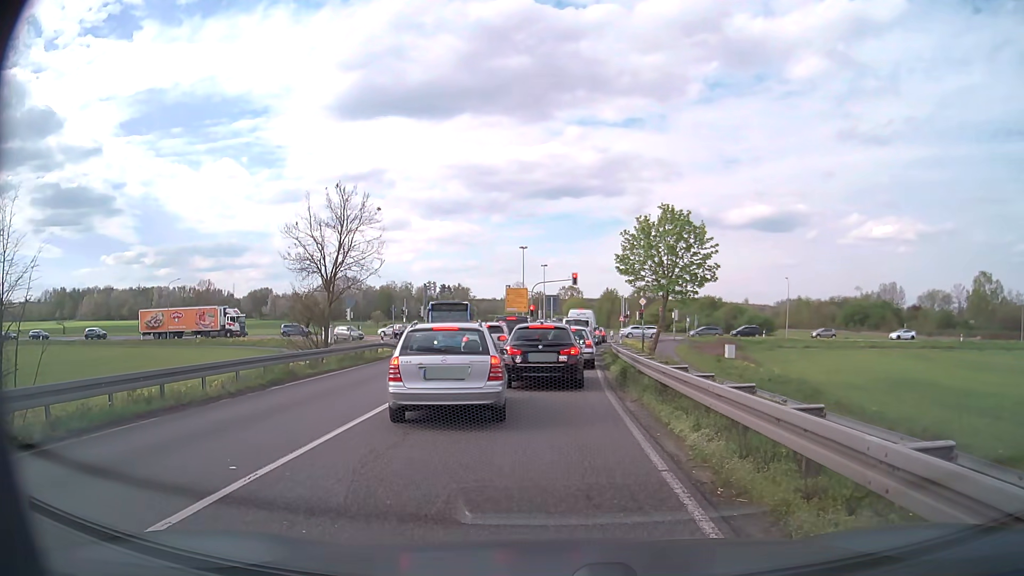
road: primary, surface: asphalt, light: Day
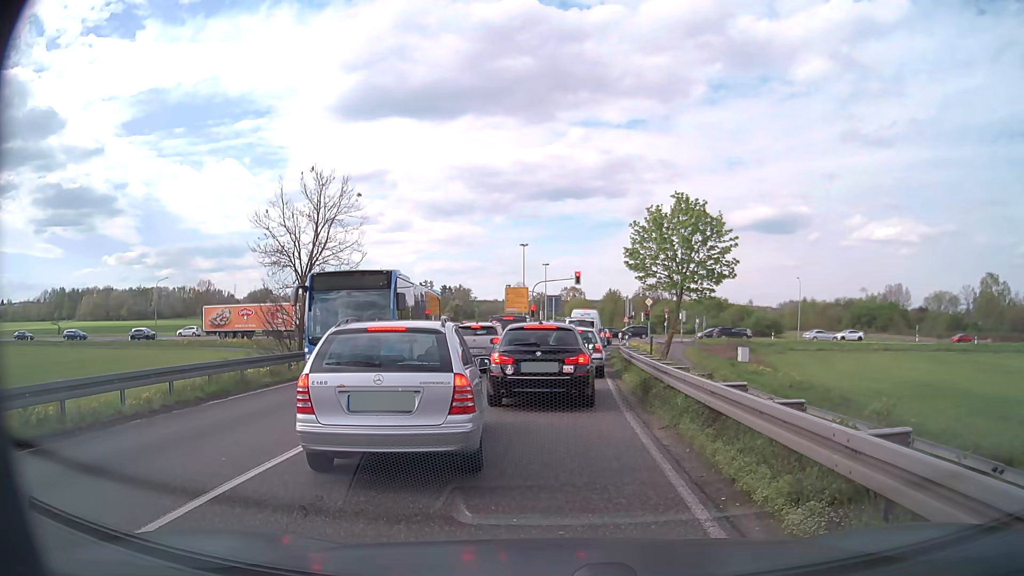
(0.0, +3.3) m; -1°
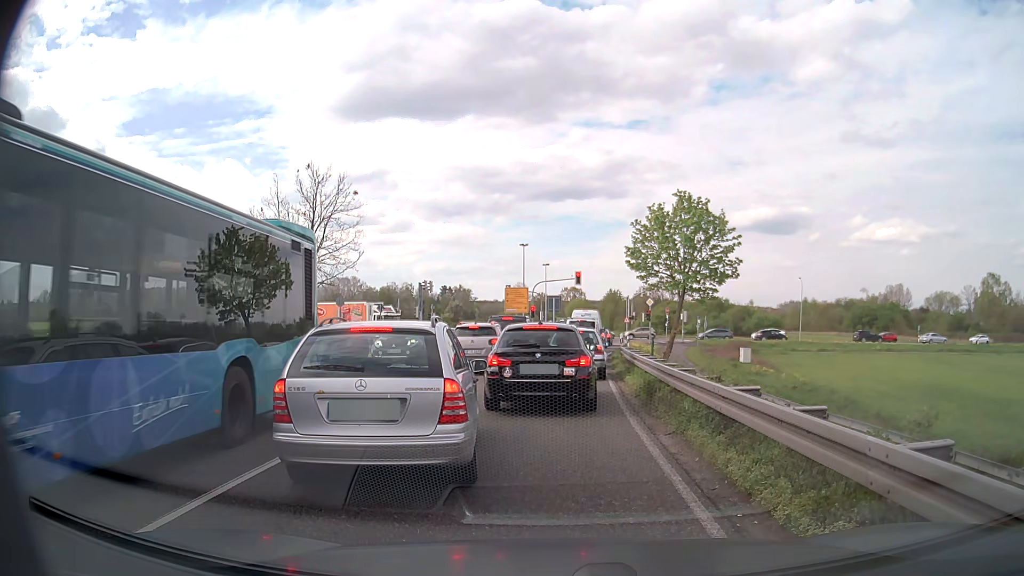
(0.0, +0.5) m; 0°
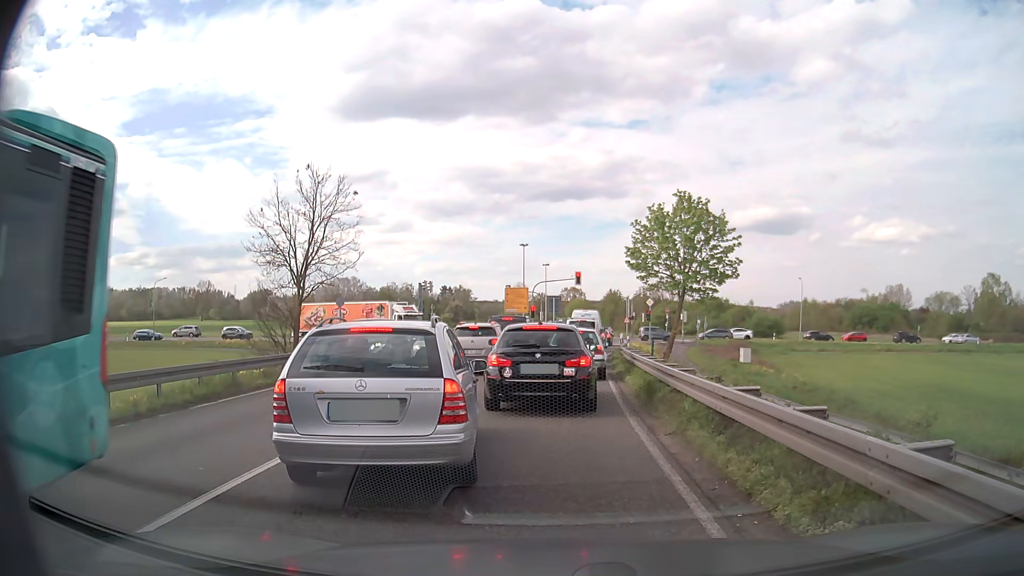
(0.0, 0.0) m; 0°
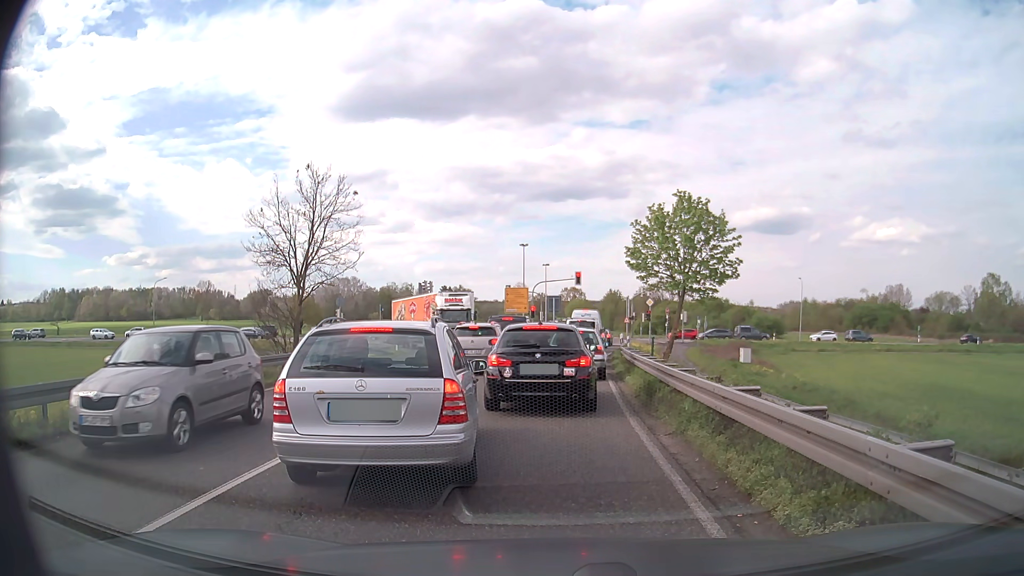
(0.0, 0.0) m; 0°
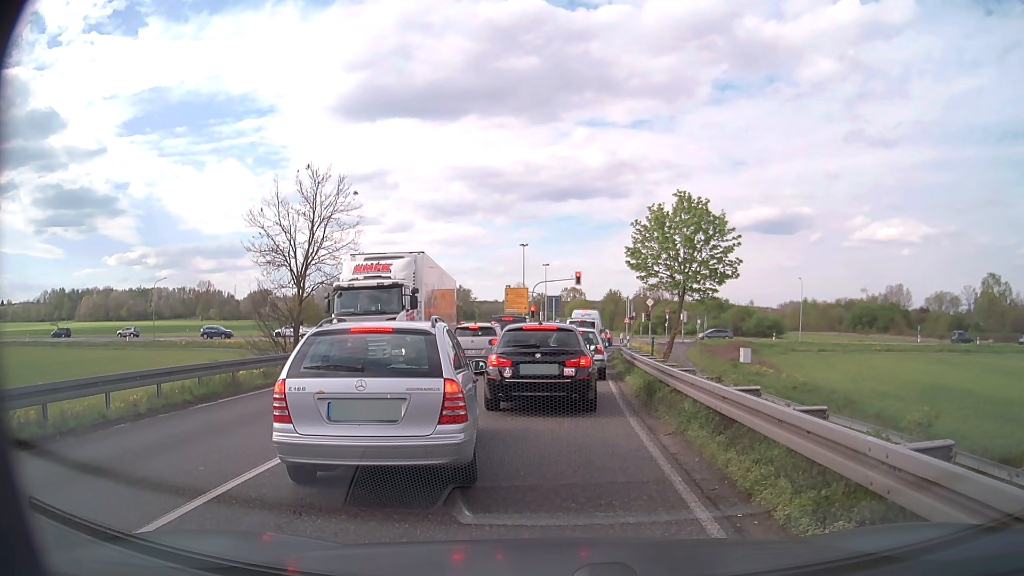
(0.0, 0.0) m; 0°
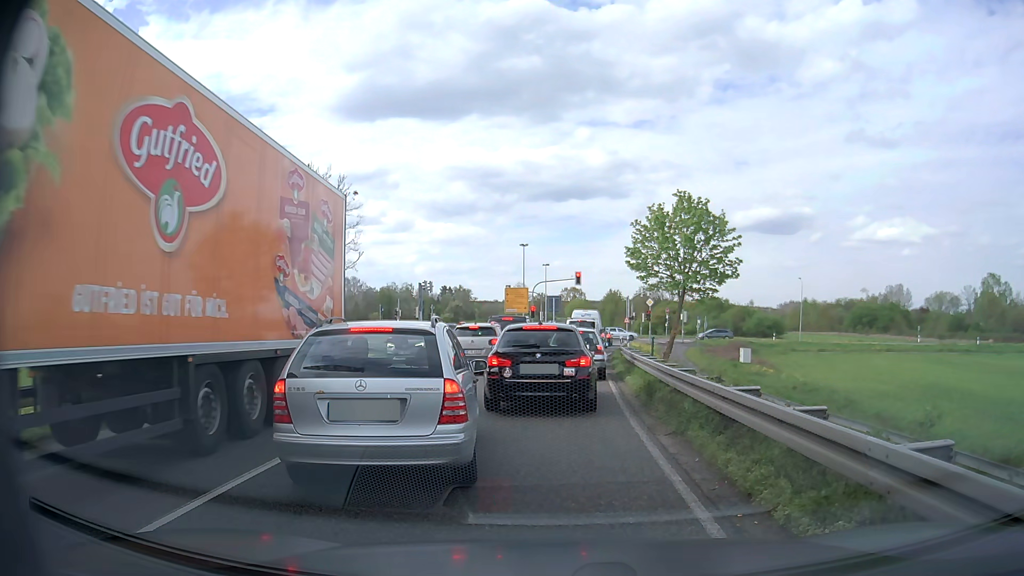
(0.0, 0.0) m; 0°
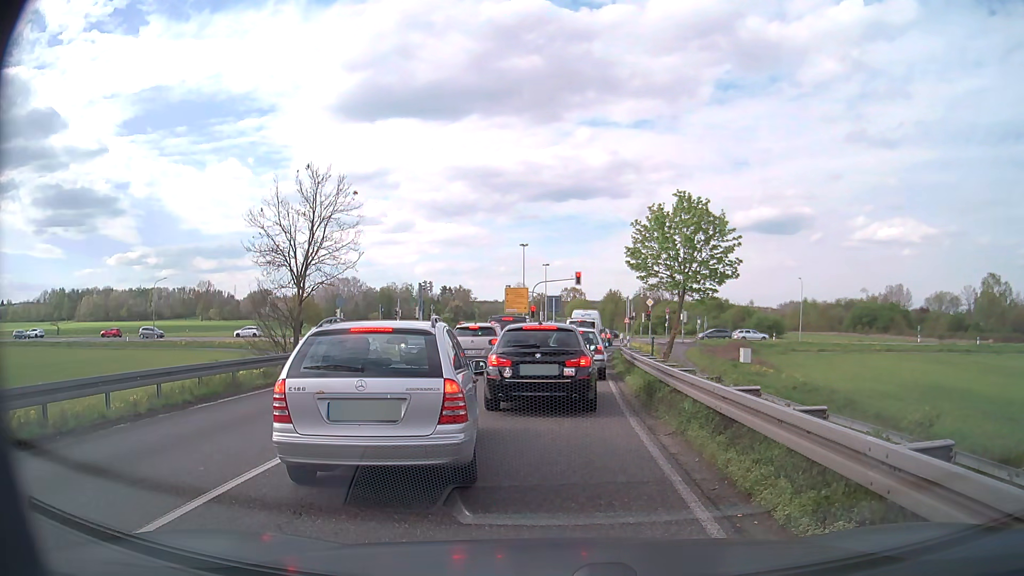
(0.0, 0.0) m; 0°
(0, +10) (0, +20) (+1, +30) (+2, +40) (+3, +50) (+4, +60) (+5, +70) (+5, +80) (+5, +90) (+5, +100) m
